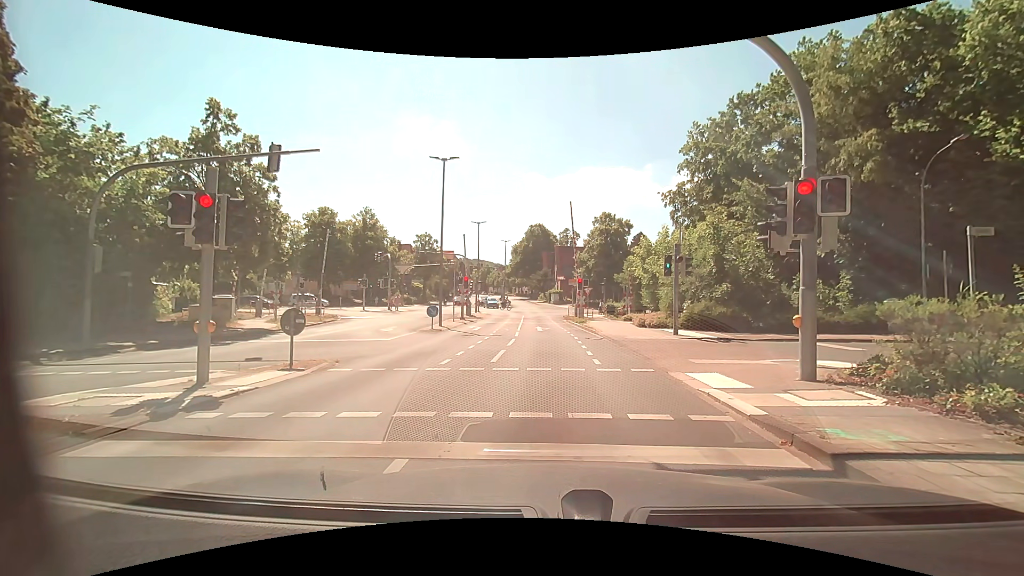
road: tertiary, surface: asphalt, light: Day
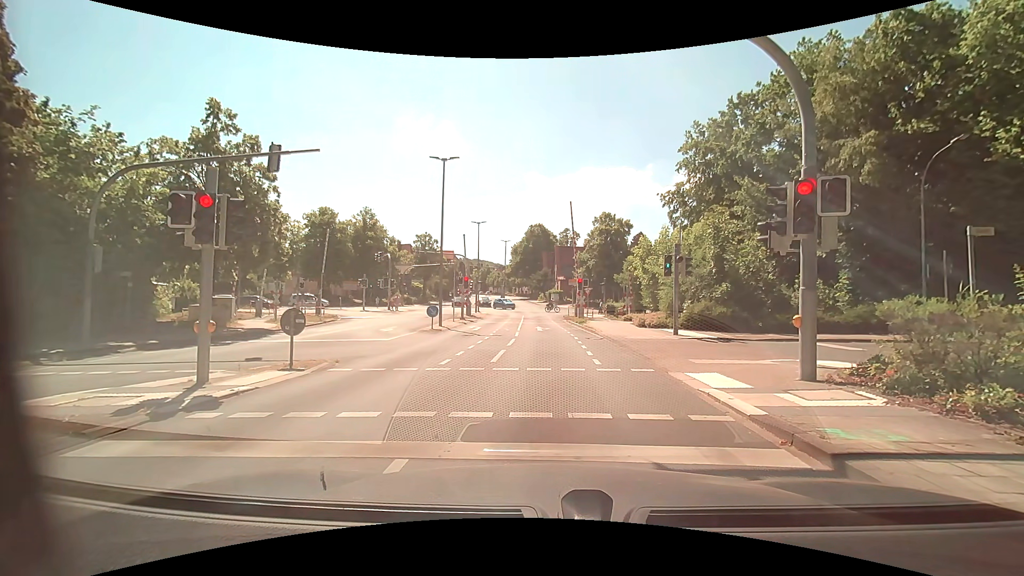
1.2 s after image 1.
(0.0, 0.0) m; 0°
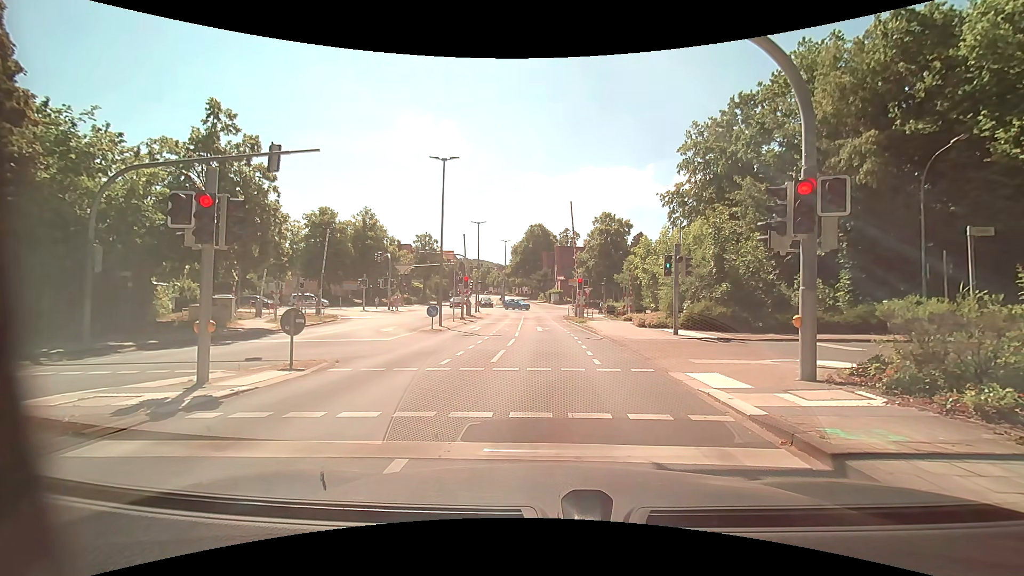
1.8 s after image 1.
(0.0, 0.0) m; 0°
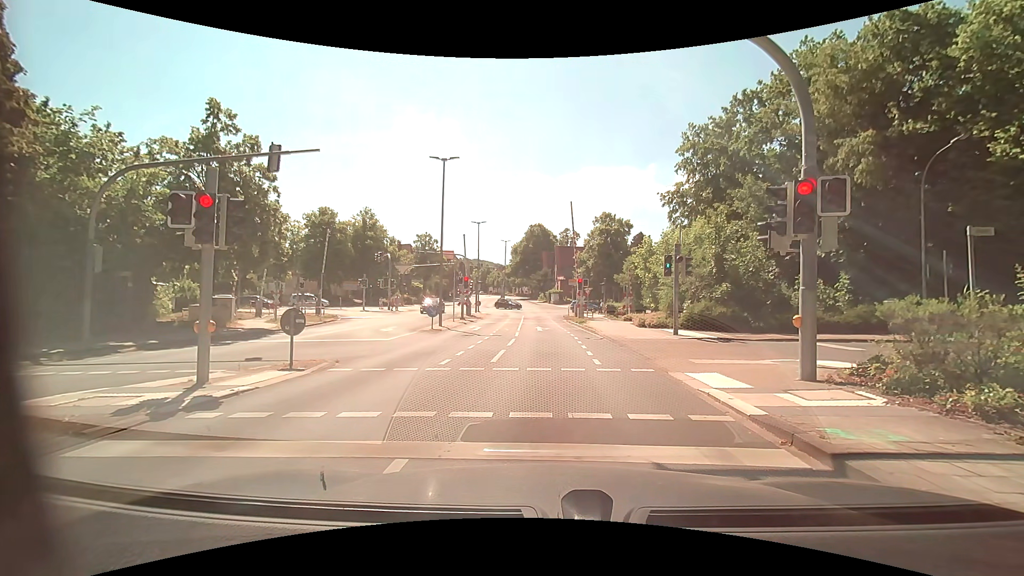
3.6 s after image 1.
(0.0, 0.0) m; 0°
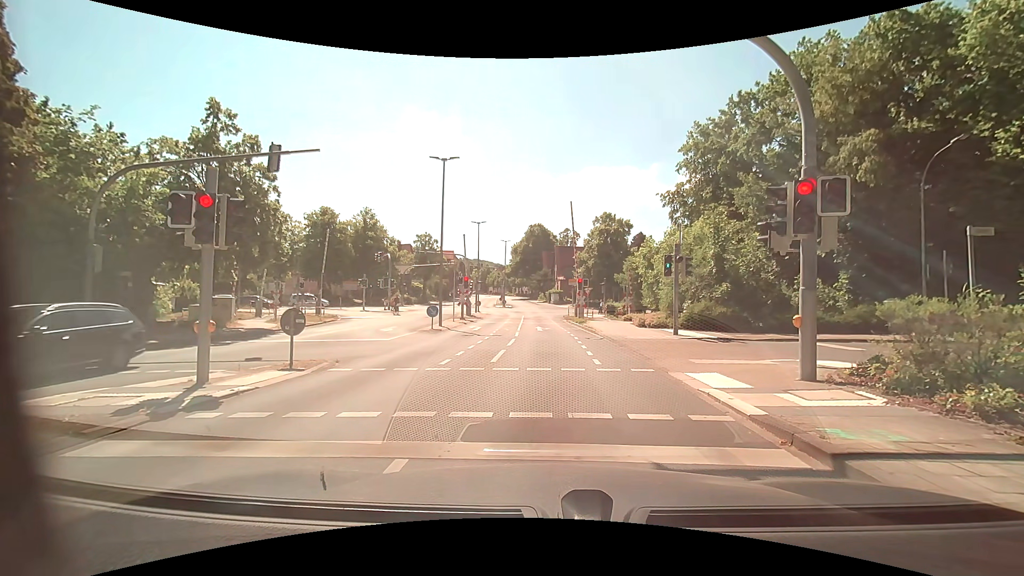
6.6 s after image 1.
(0.0, 0.0) m; 0°
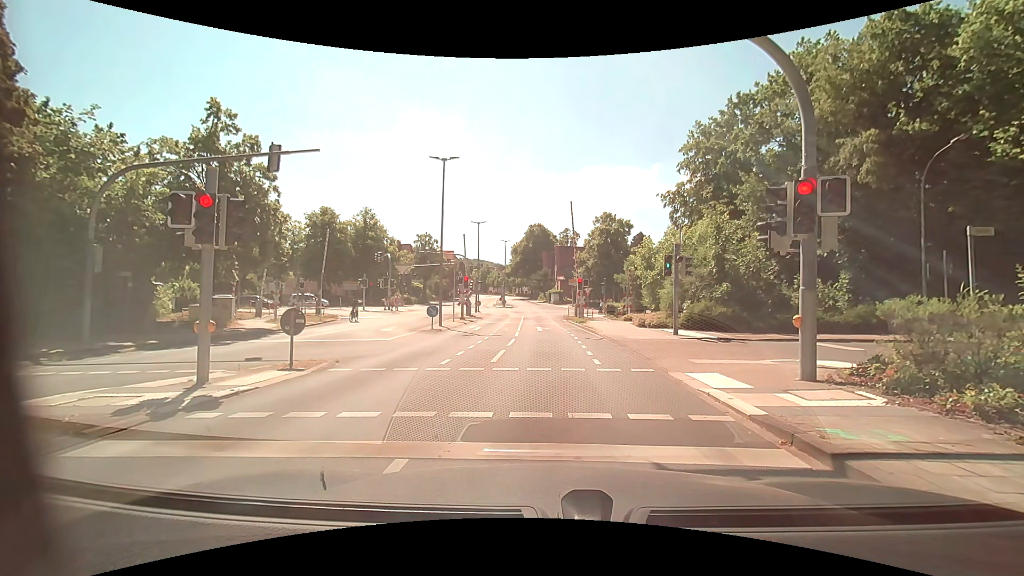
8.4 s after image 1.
(0.0, 0.0) m; 0°
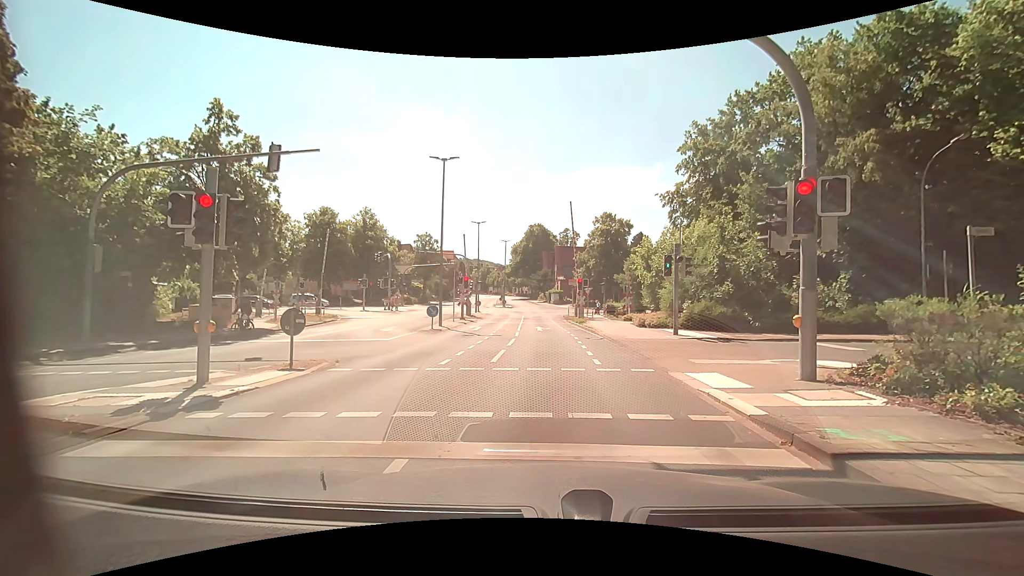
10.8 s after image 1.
(0.0, 0.0) m; 0°
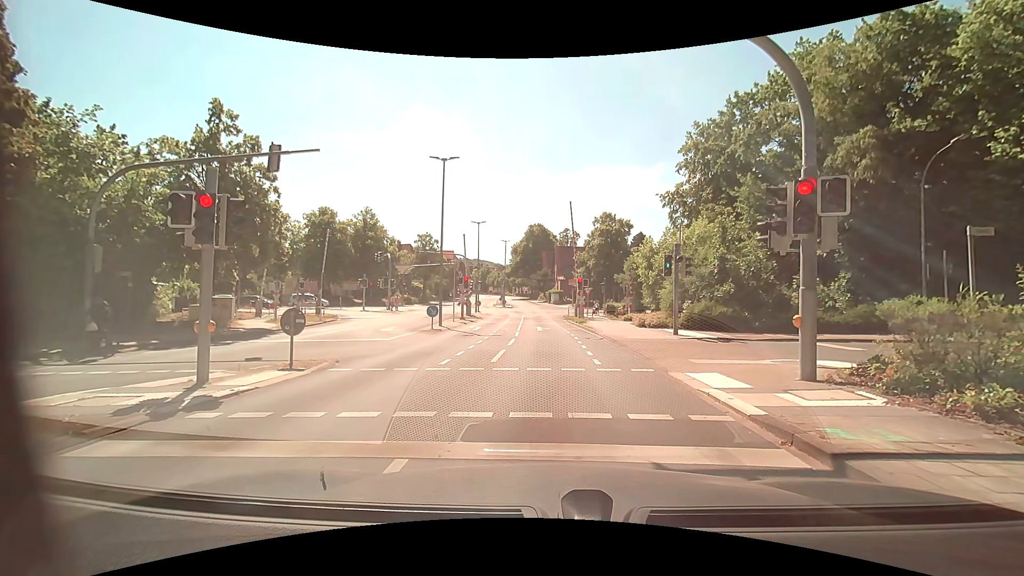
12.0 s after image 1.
(0.0, 0.0) m; 0°
